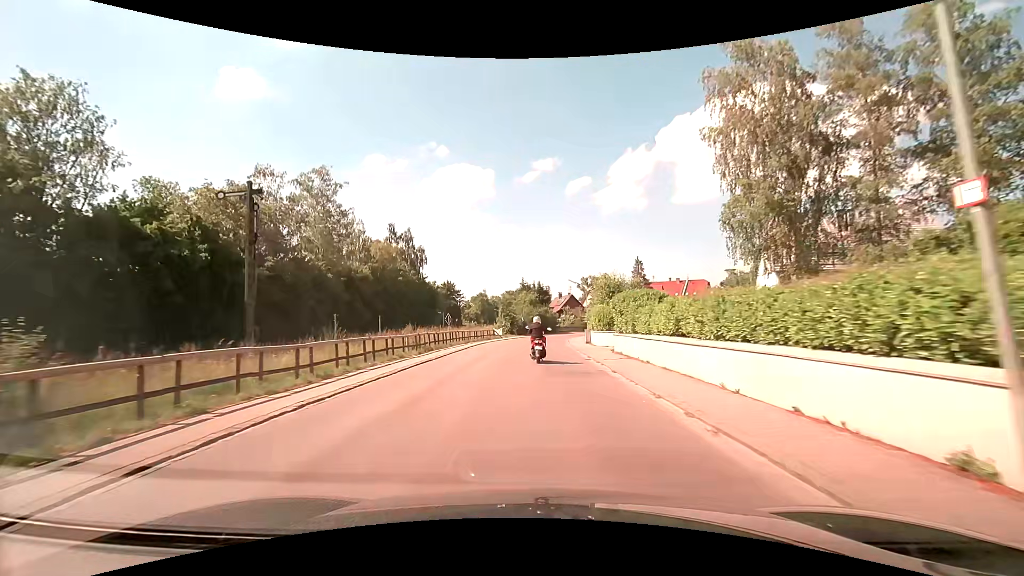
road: secondary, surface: asphalt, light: Day
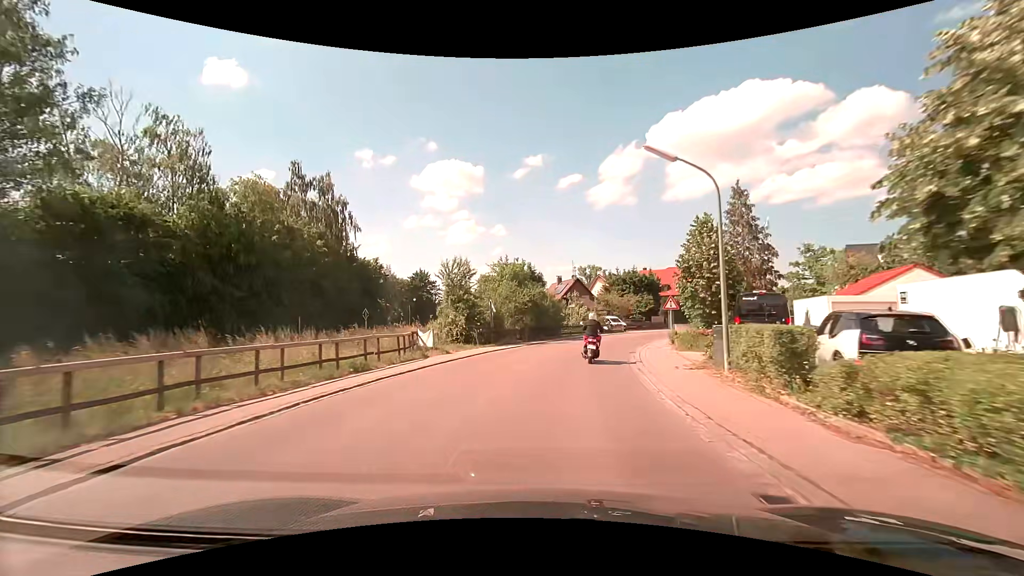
(-0.3, +35.0) m; +1°
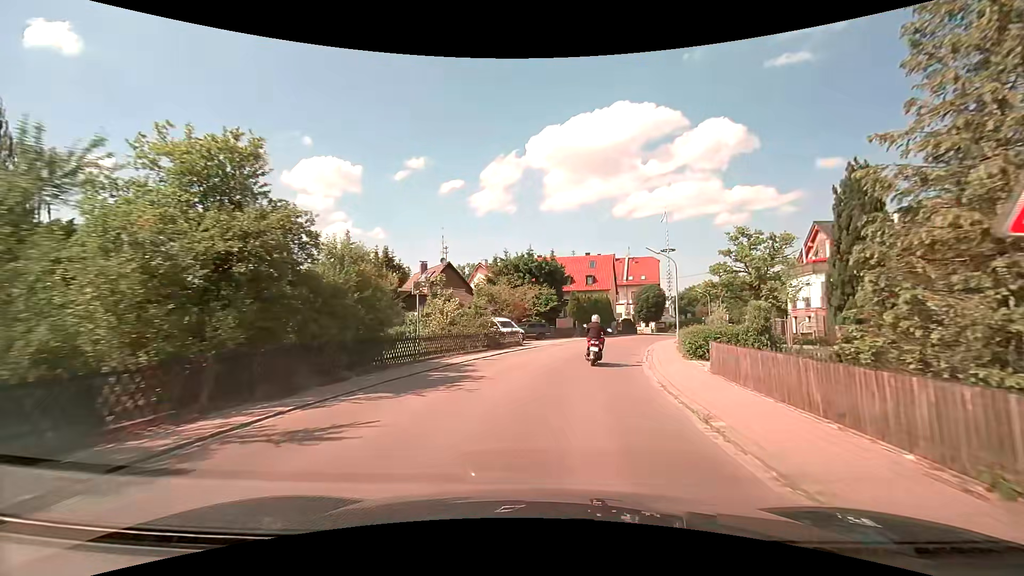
(+2.4, +25.1) m; +13°
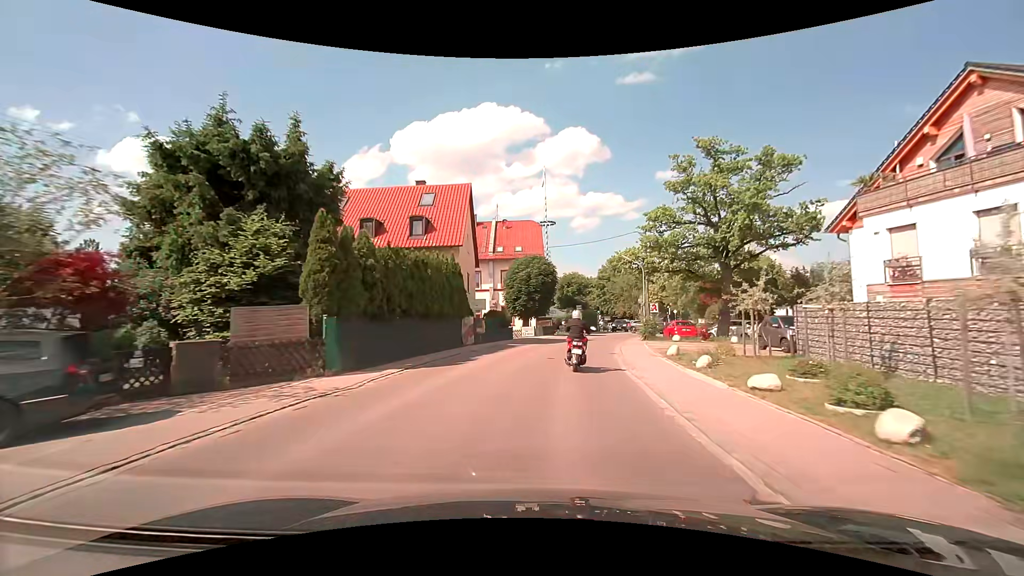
(+5.4, +33.6) m; +16°
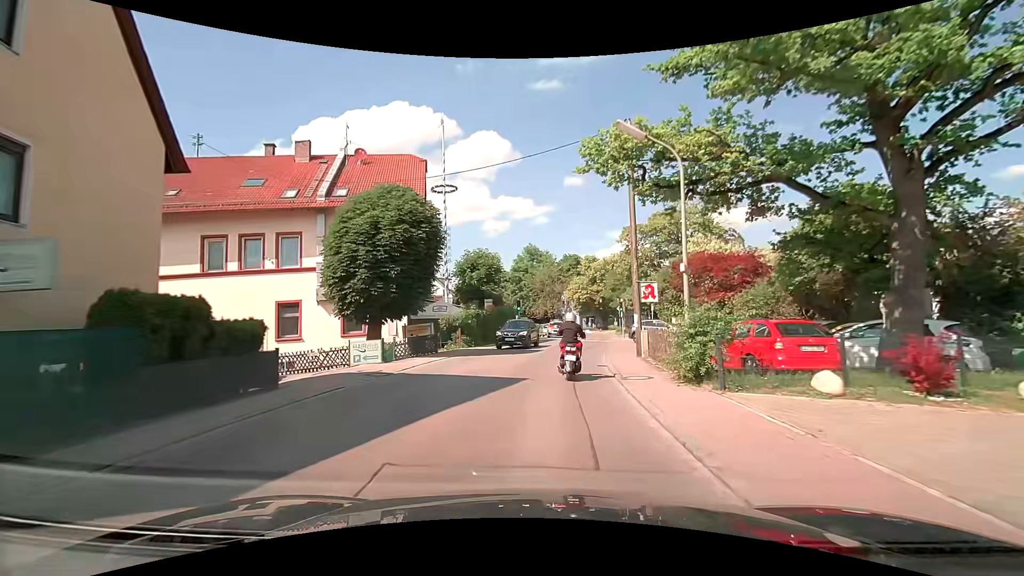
(+1.8, +24.0) m; +10°
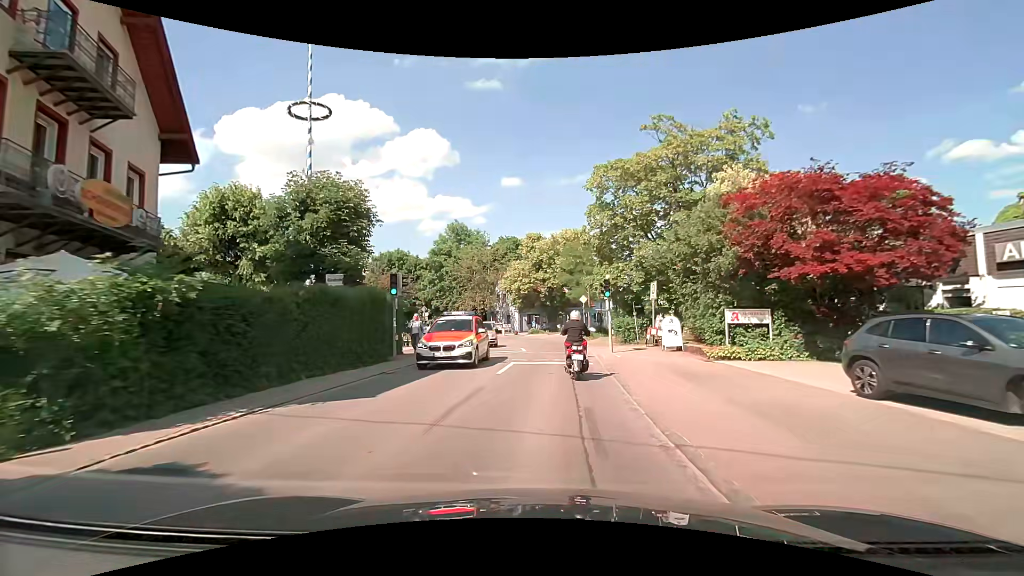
(+1.1, +22.0) m; +7°
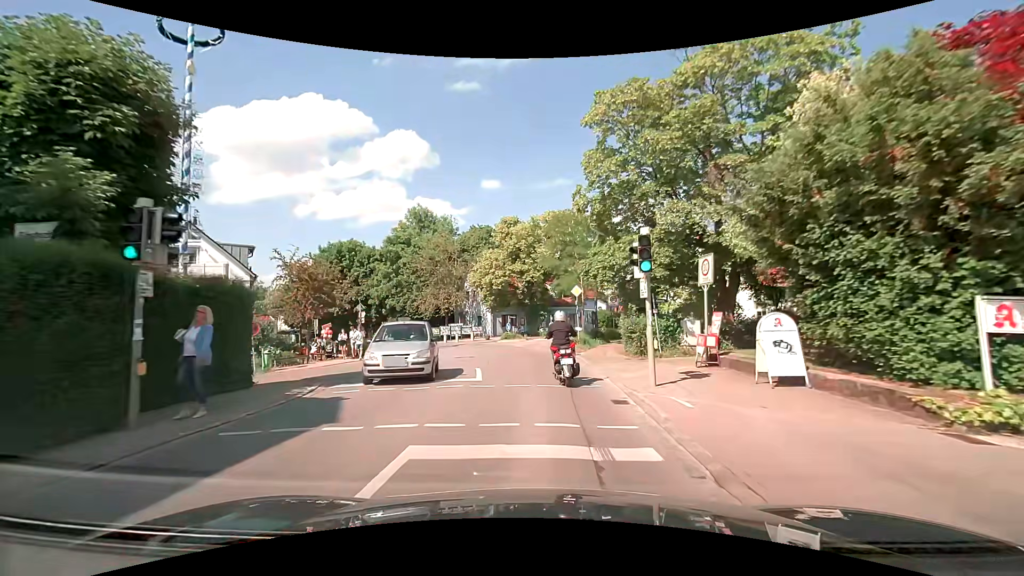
(+0.3, +11.2) m; +3°
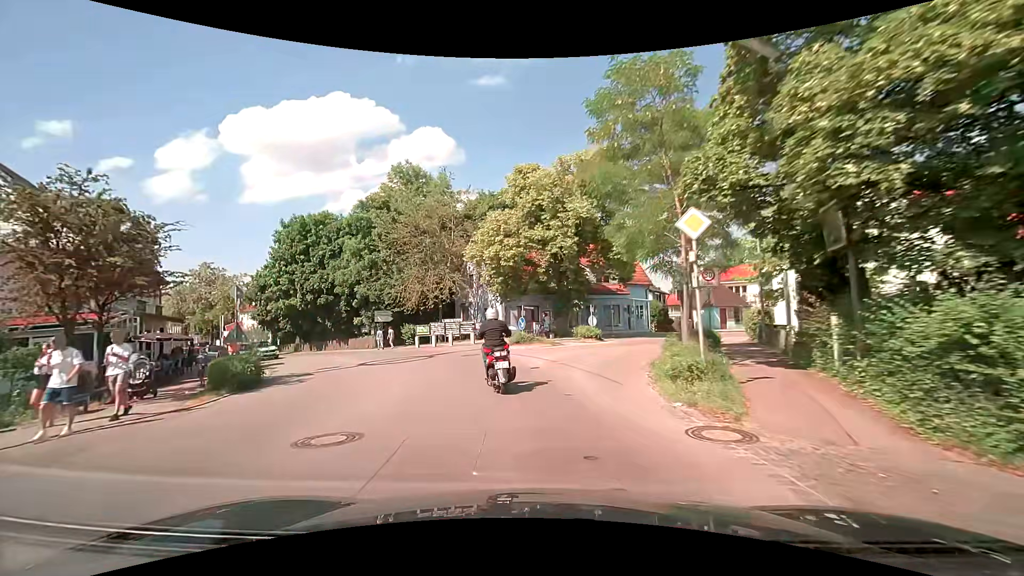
(-0.2, +16.1) m; -3°
(-1, +10) (-3, +20) (-8, +28) (-14, +36) (-20, +44) (-27, +51) (-34, +58) (-42, +65) (-49, +72) (-56, +79) m
